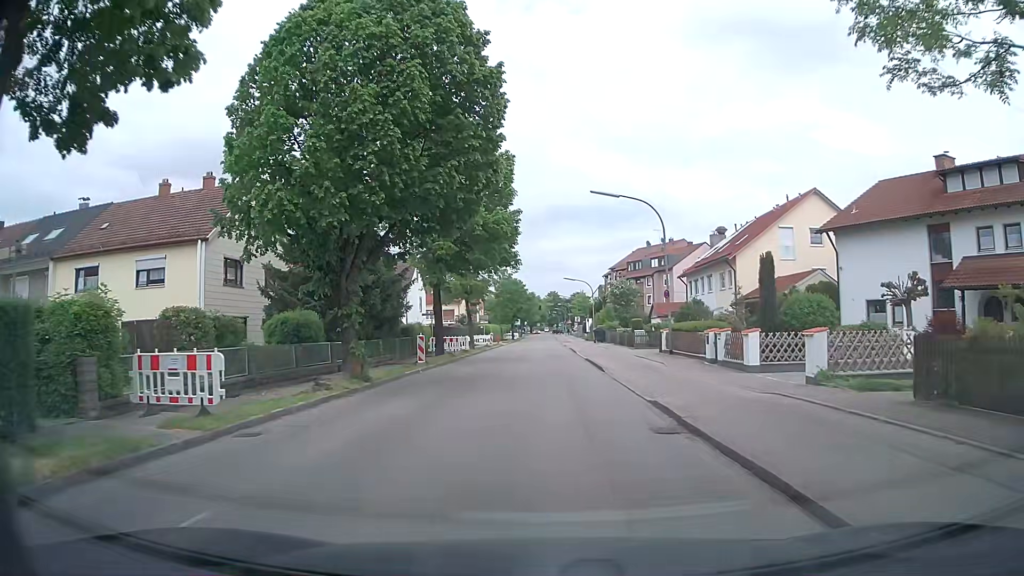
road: tertiary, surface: asphalt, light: Day
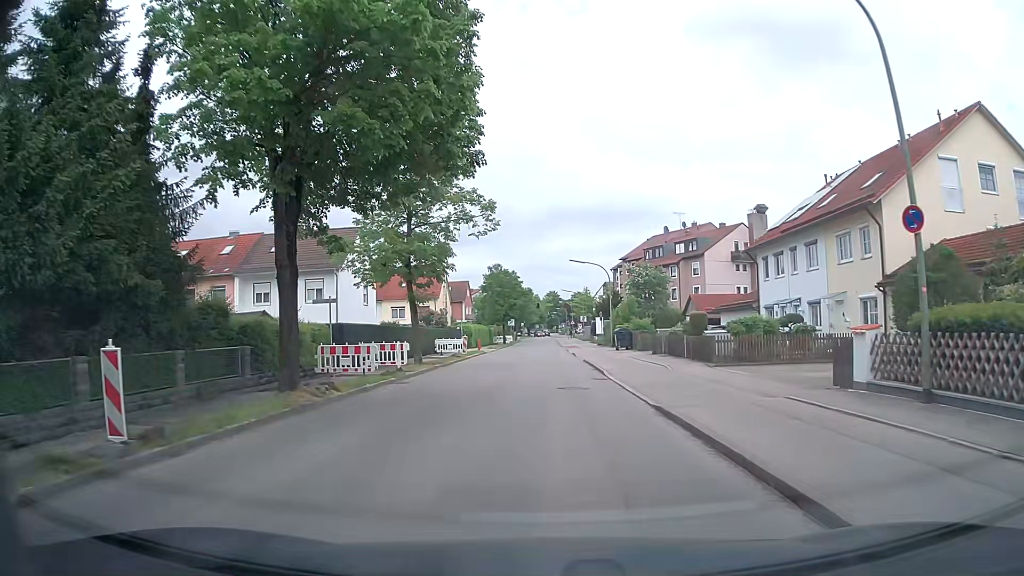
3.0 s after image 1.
(0.0, +20.7) m; -1°
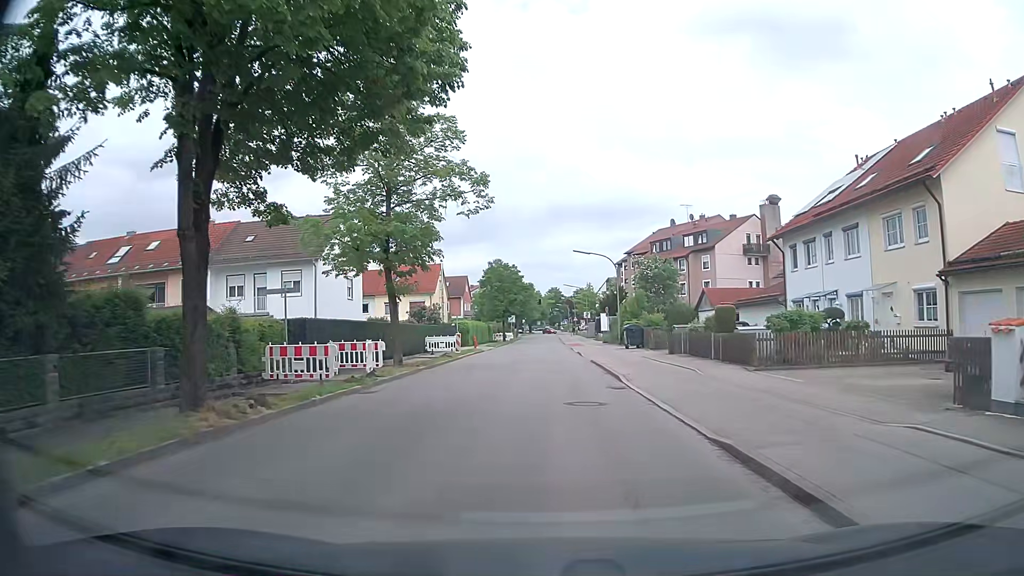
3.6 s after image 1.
(0.0, +4.3) m; 0°
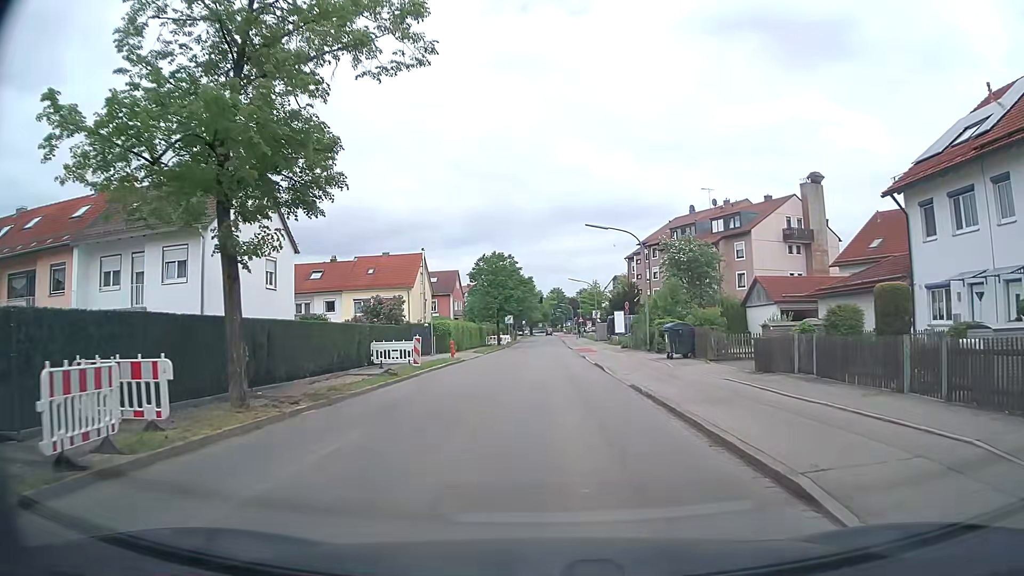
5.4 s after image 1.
(+0.1, +13.2) m; 0°
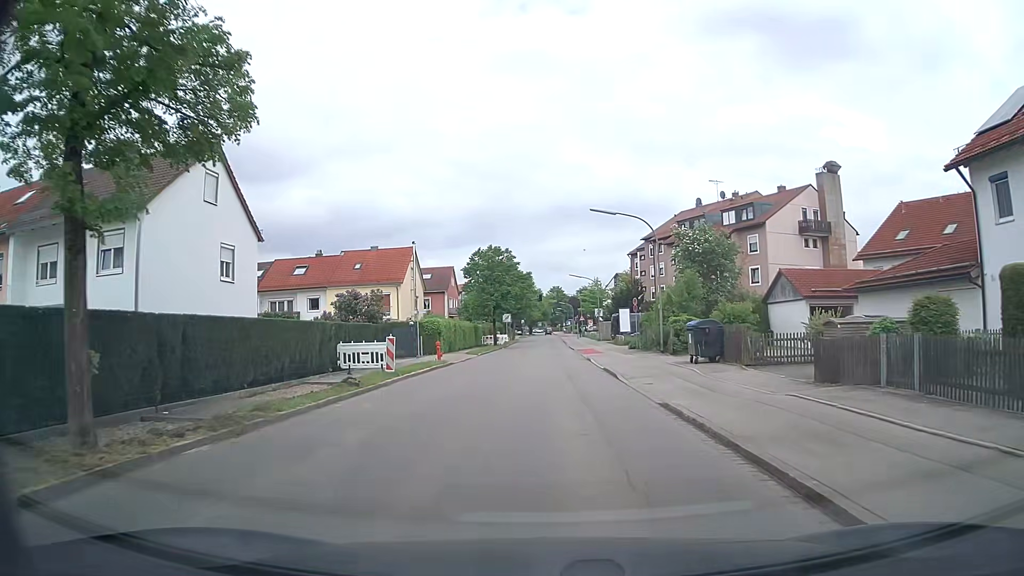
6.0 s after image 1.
(0.0, +4.5) m; 0°
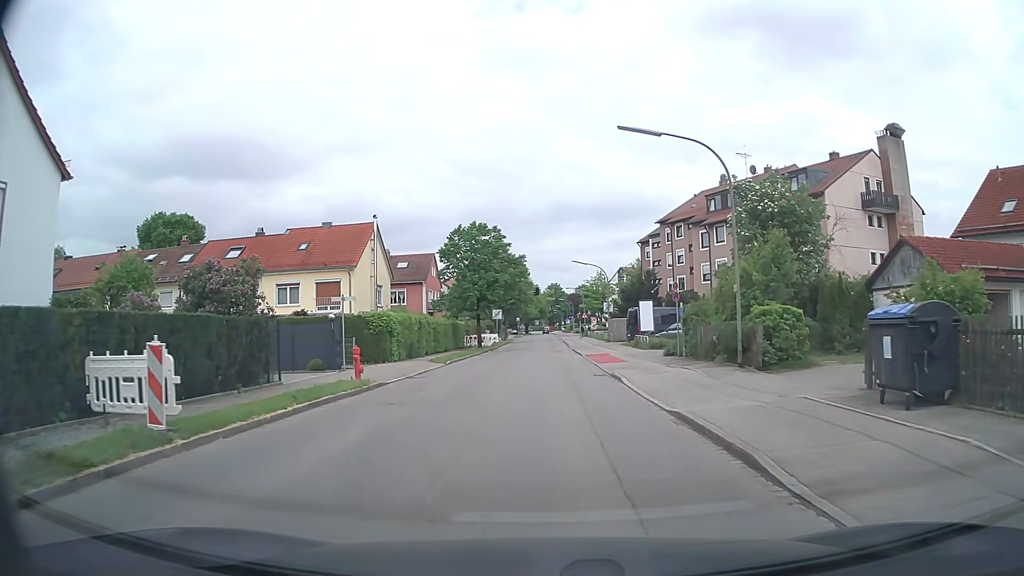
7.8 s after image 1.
(0.0, +13.6) m; 0°
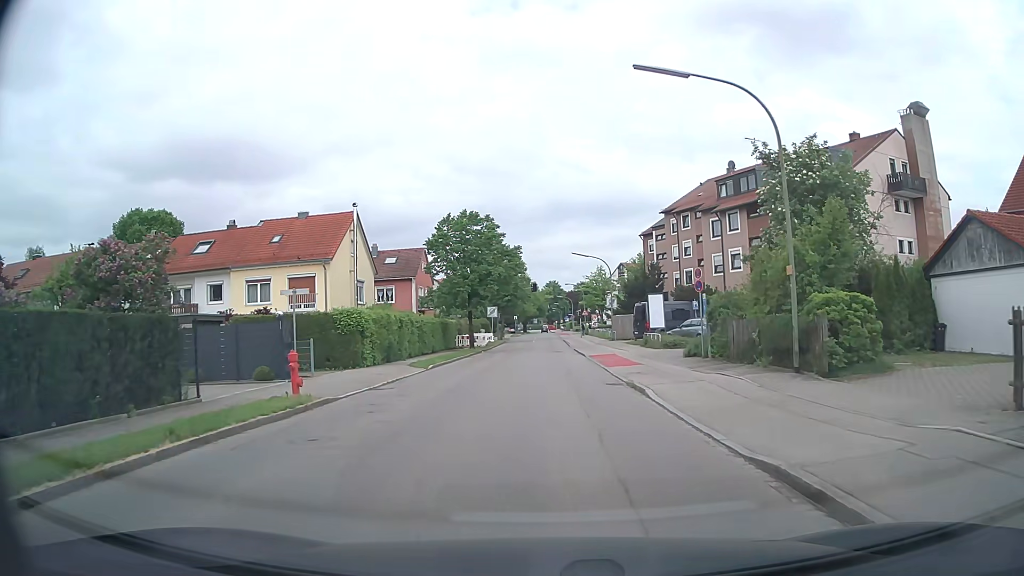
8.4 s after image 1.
(0.0, +4.6) m; 0°
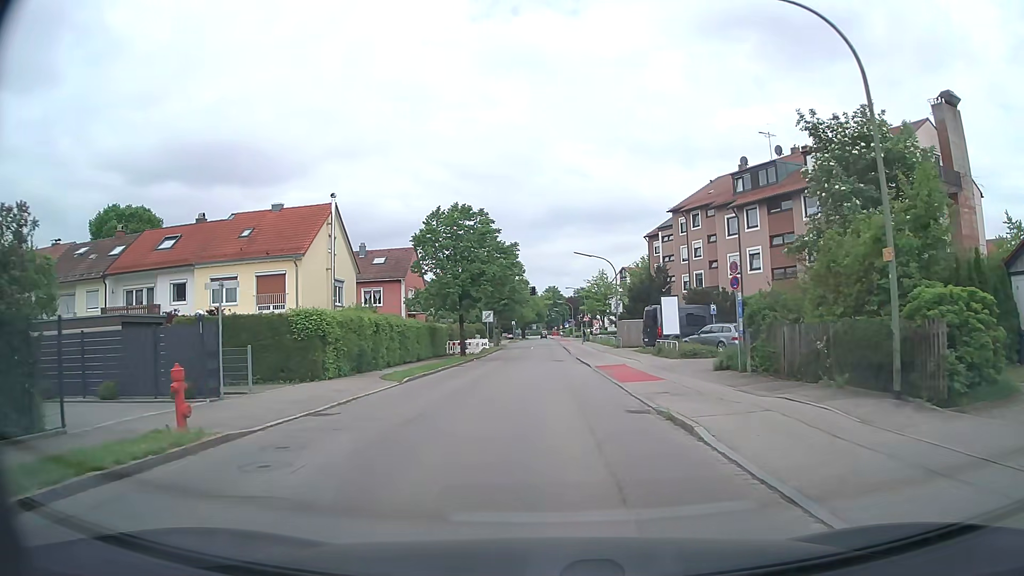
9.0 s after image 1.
(0.0, +4.7) m; 0°
(0, +10) (0, +20) (0, +30) (0, +40) (0, +50) (0, +60) (+1, +70) (+1, +80) (+1, +90) (+1, +100) m
